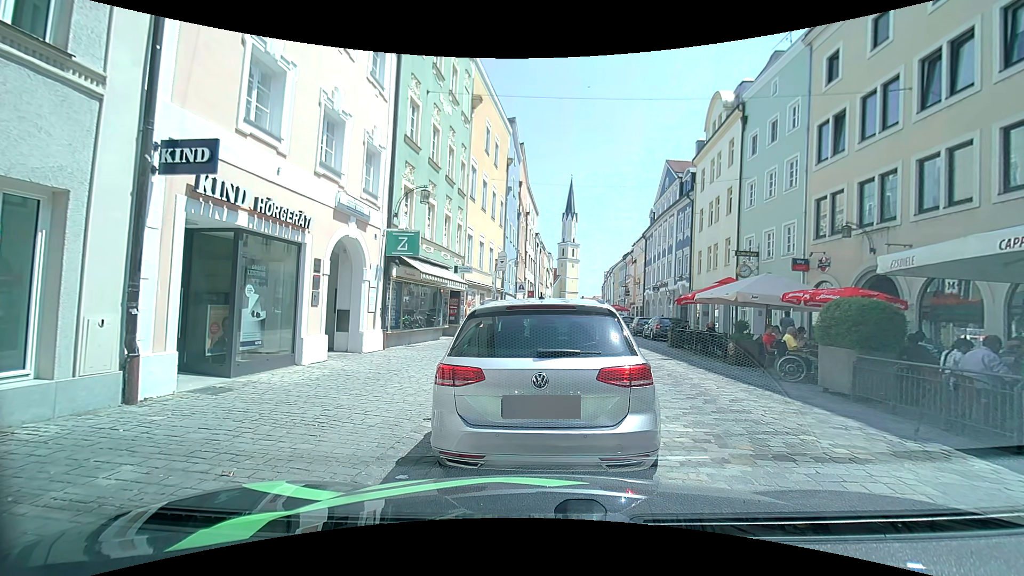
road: residential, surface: sett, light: Day
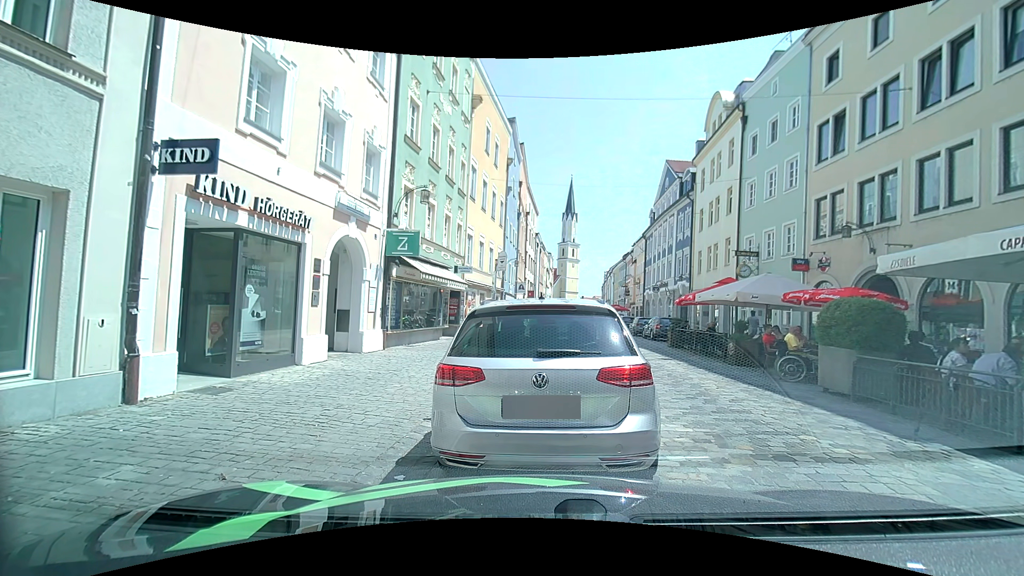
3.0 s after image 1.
(0.0, 0.0) m; 0°
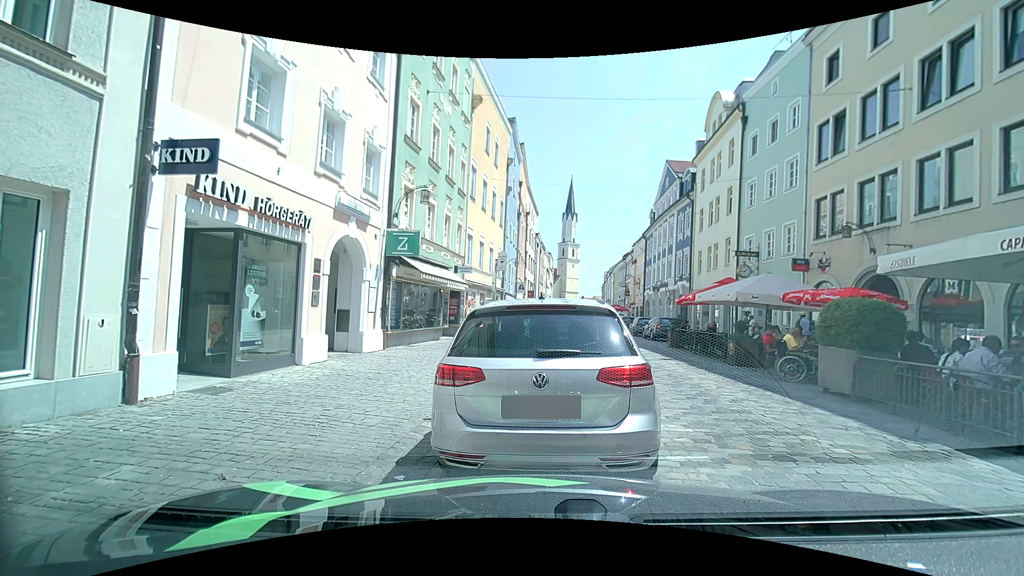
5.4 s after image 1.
(0.0, 0.0) m; 0°
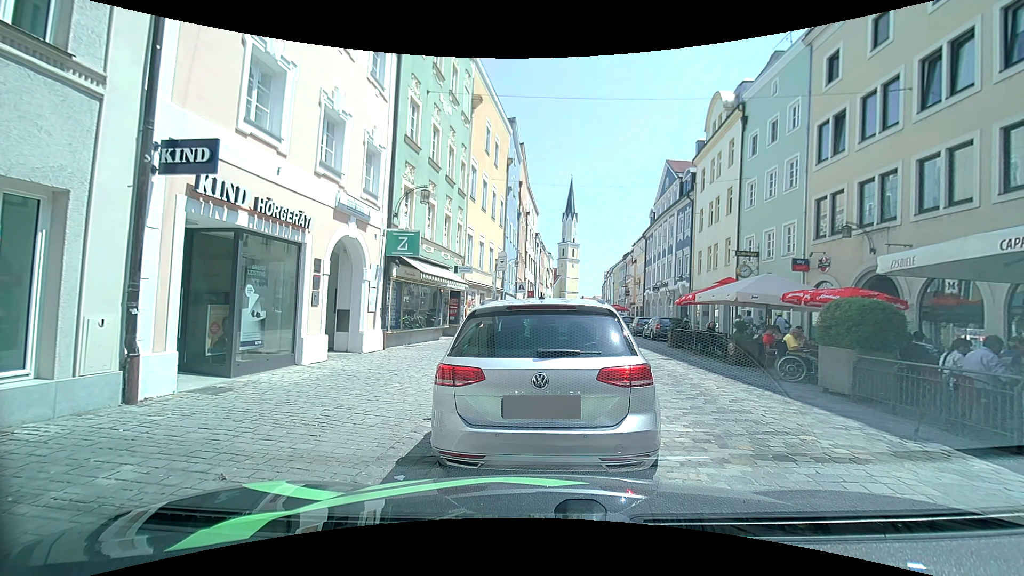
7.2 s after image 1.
(0.0, 0.0) m; 0°
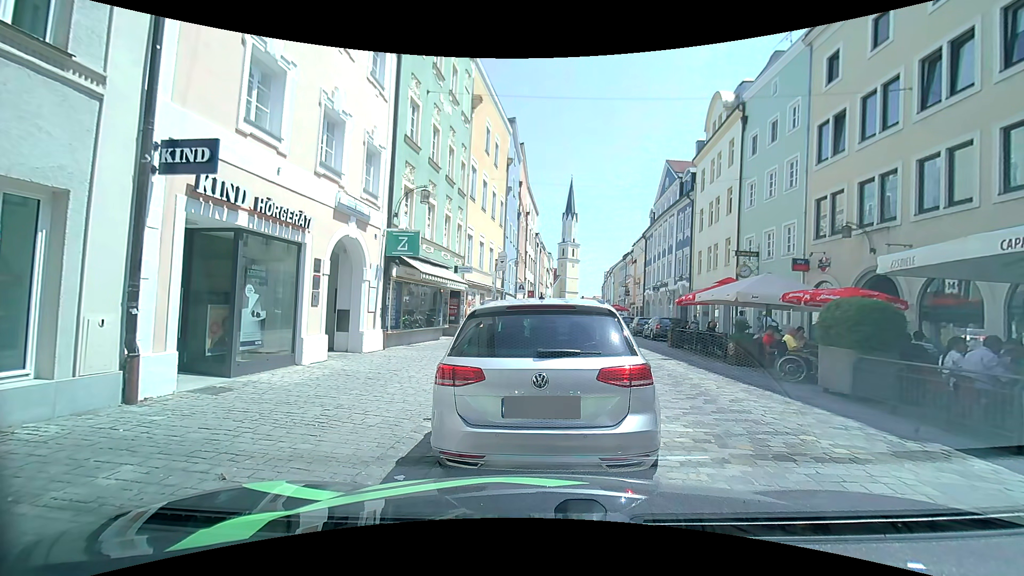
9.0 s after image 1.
(0.0, 0.0) m; 0°
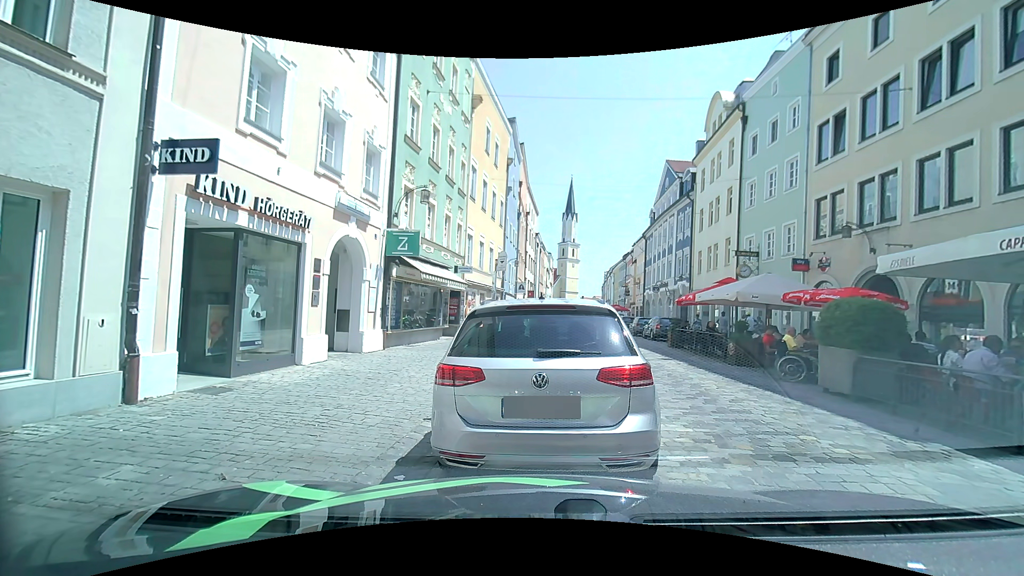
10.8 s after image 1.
(0.0, 0.0) m; 0°
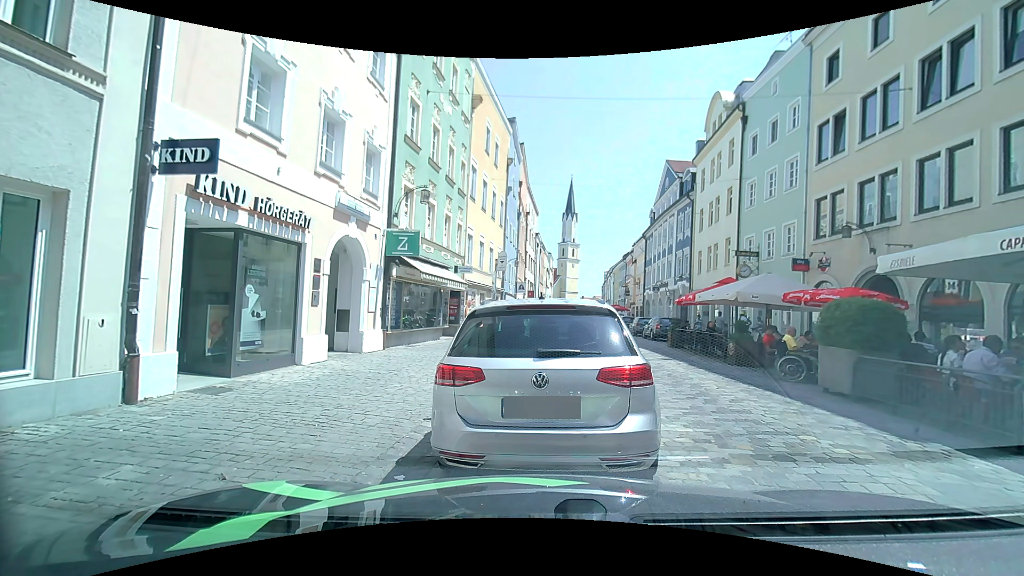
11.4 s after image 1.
(0.0, 0.0) m; 0°
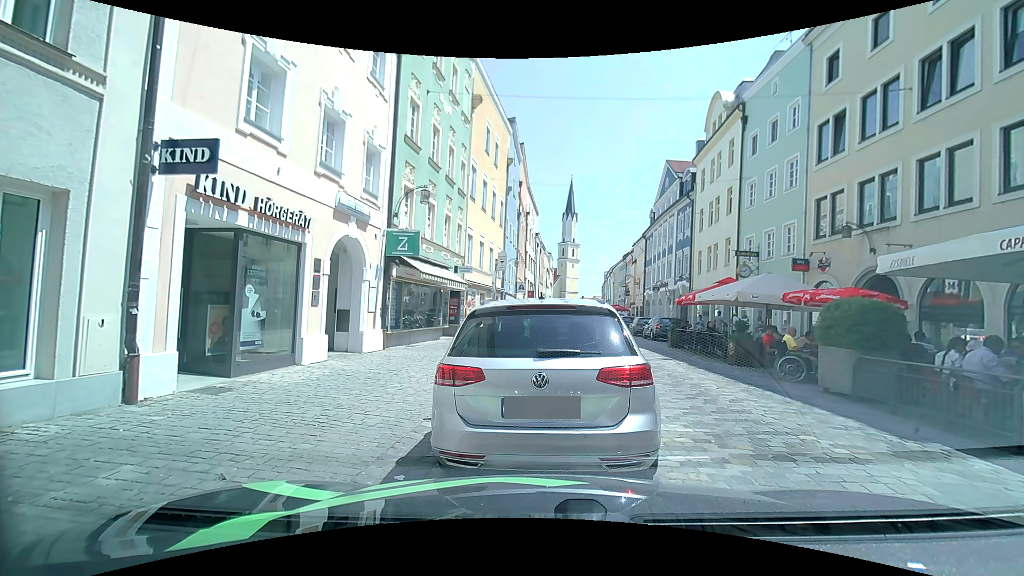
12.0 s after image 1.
(0.0, 0.0) m; 0°
